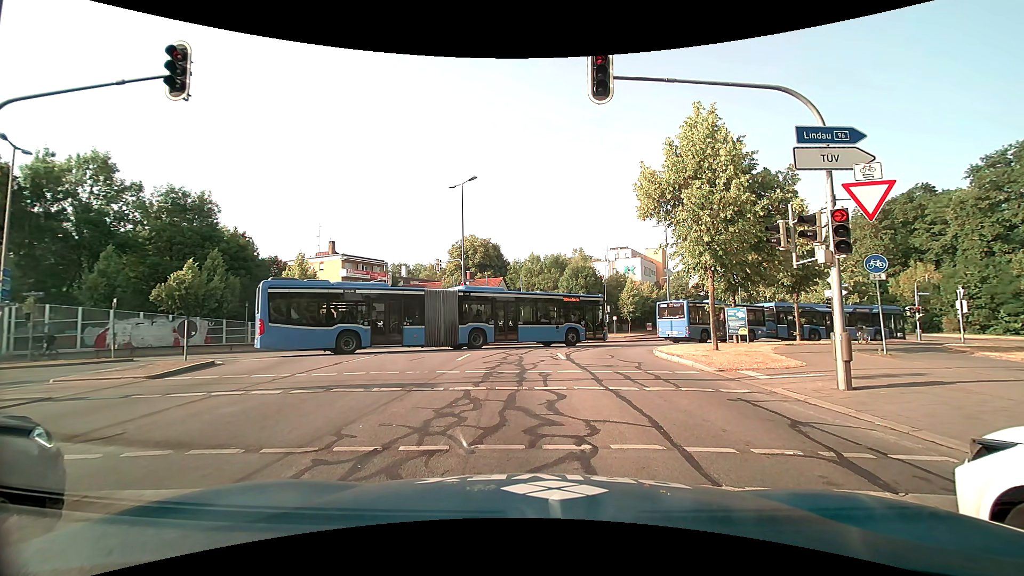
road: secondary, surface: asphalt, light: Day
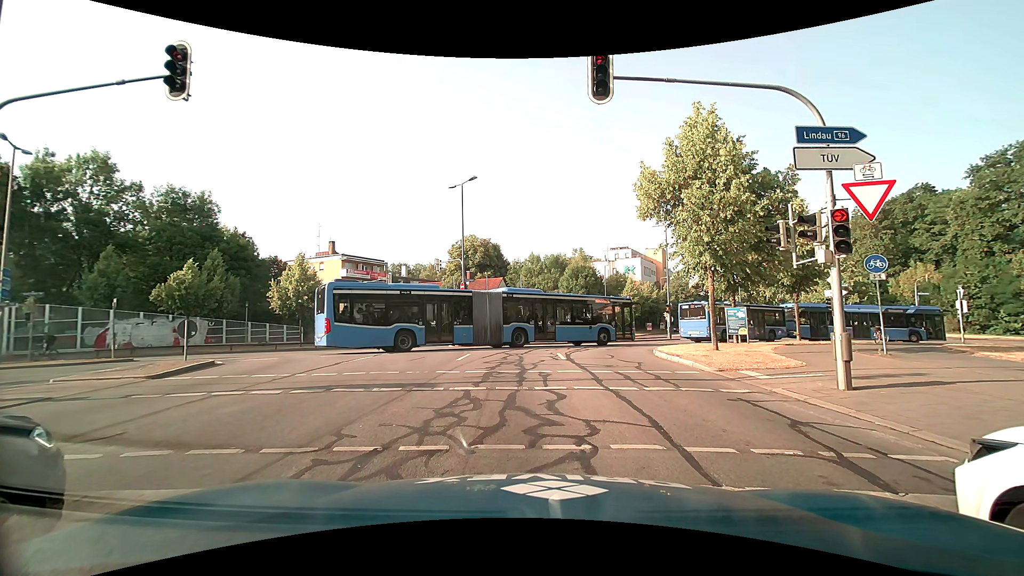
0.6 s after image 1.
(0.0, 0.0) m; 0°
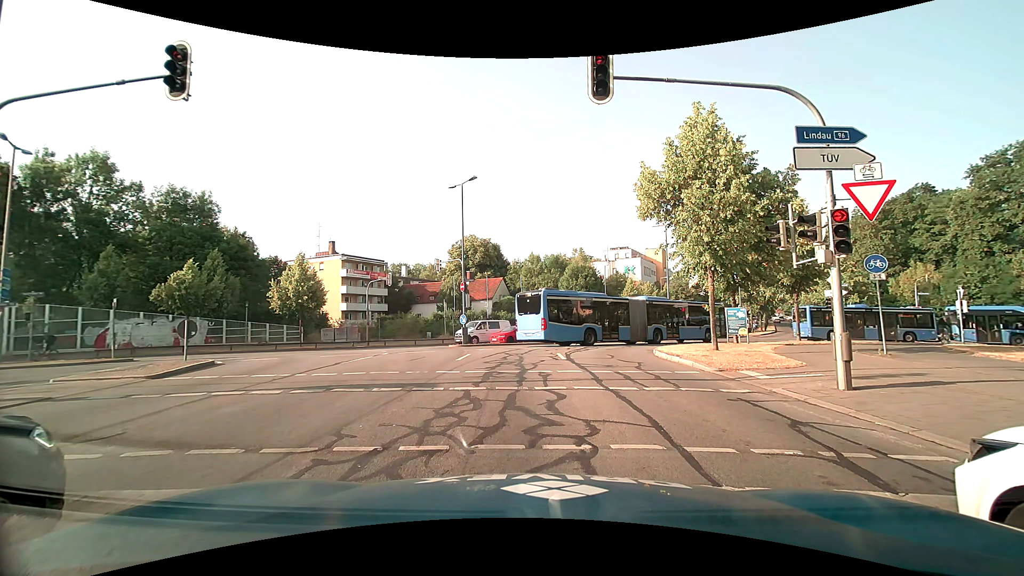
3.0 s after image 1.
(0.0, 0.0) m; 0°
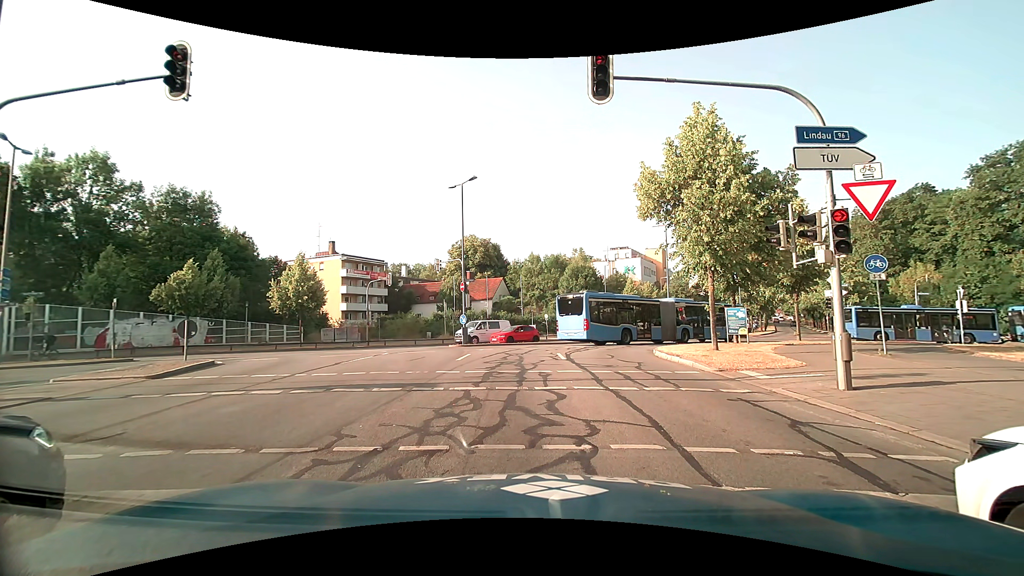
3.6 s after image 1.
(0.0, 0.0) m; 0°
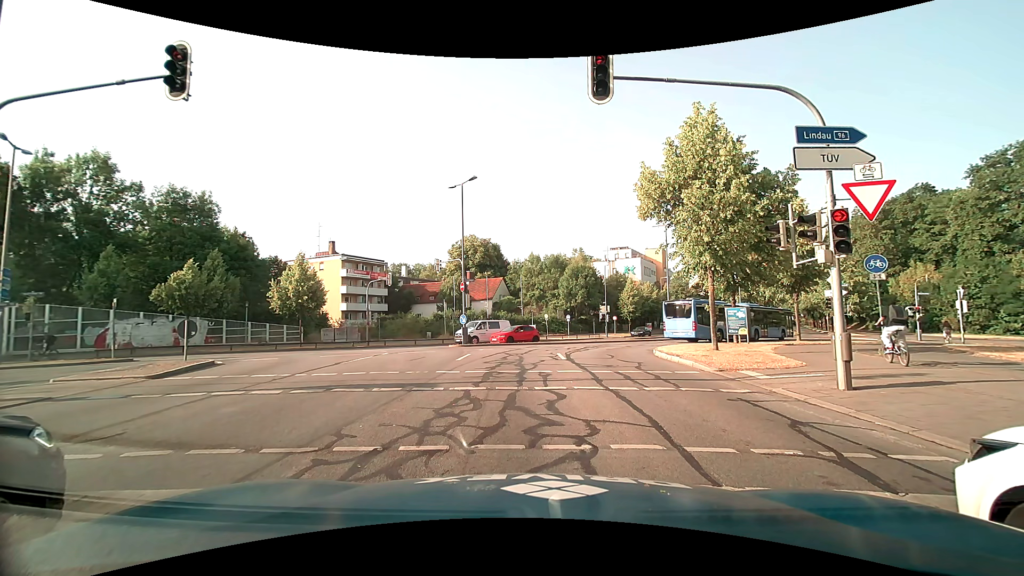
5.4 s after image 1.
(0.0, 0.0) m; 0°
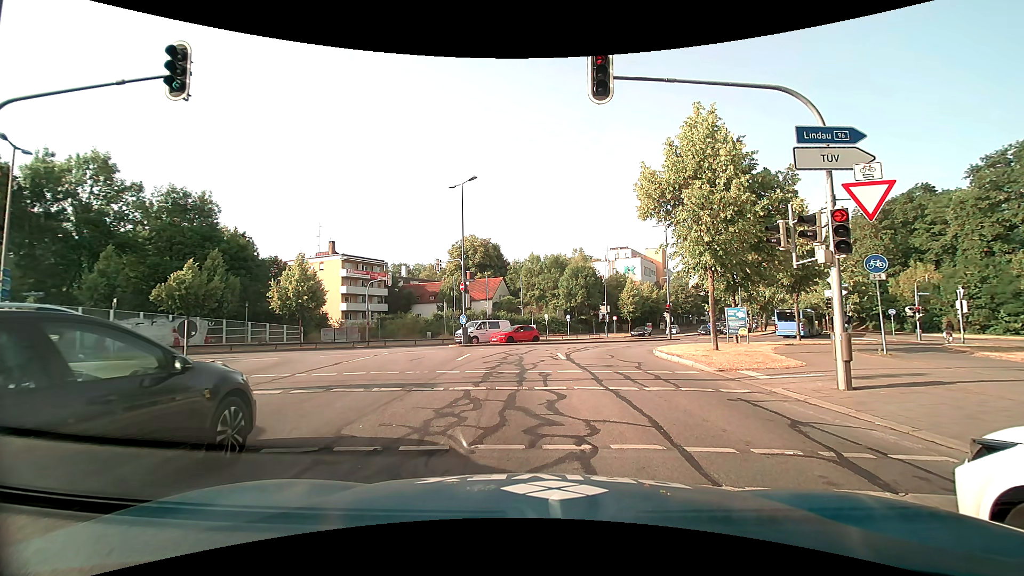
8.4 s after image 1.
(0.0, 0.0) m; 0°
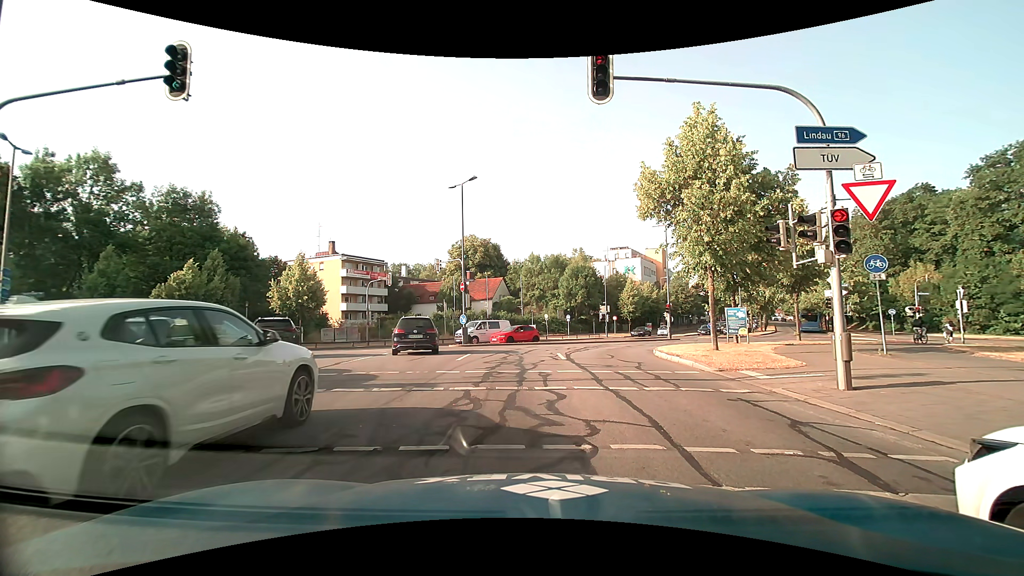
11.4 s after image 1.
(0.0, 0.0) m; 0°
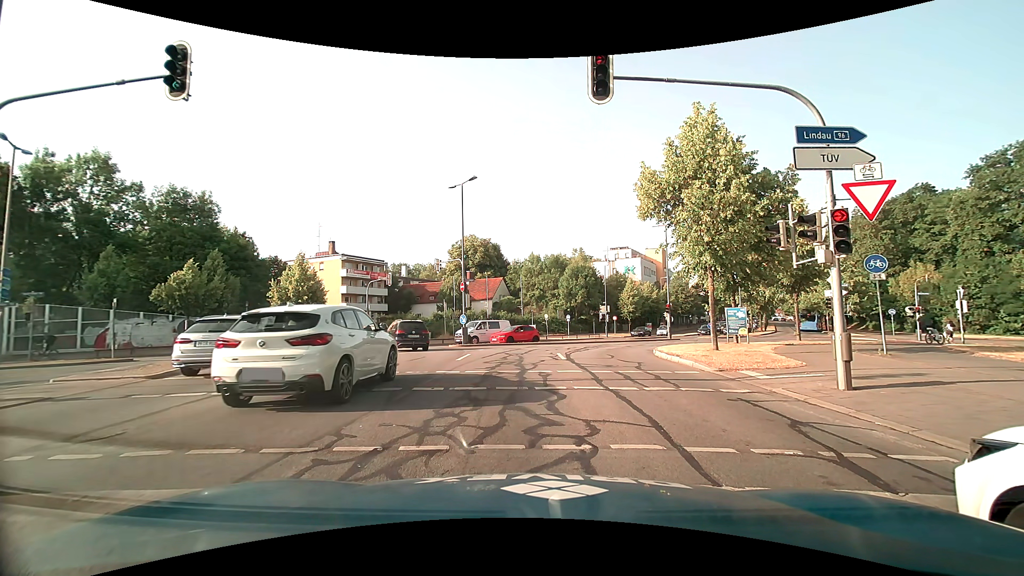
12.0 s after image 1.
(0.0, 0.0) m; 0°
(-1, +10) (-2, +20) (0, +30) (+6, +37) (+13, +44) (+20, +52) (+26, +60) (+31, +68) (+36, +77) (+40, +86) m
